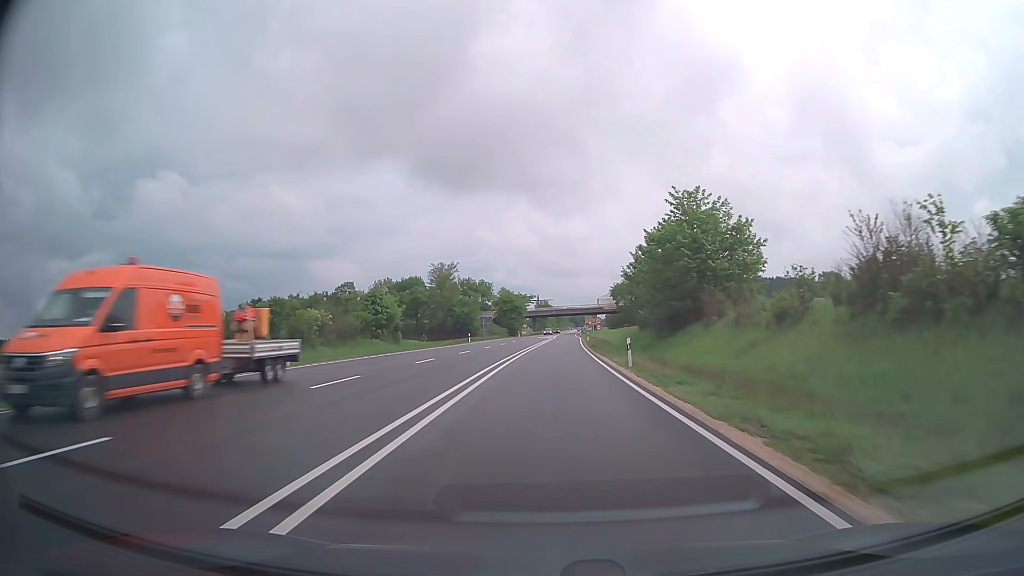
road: trunk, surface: asphalt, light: Day
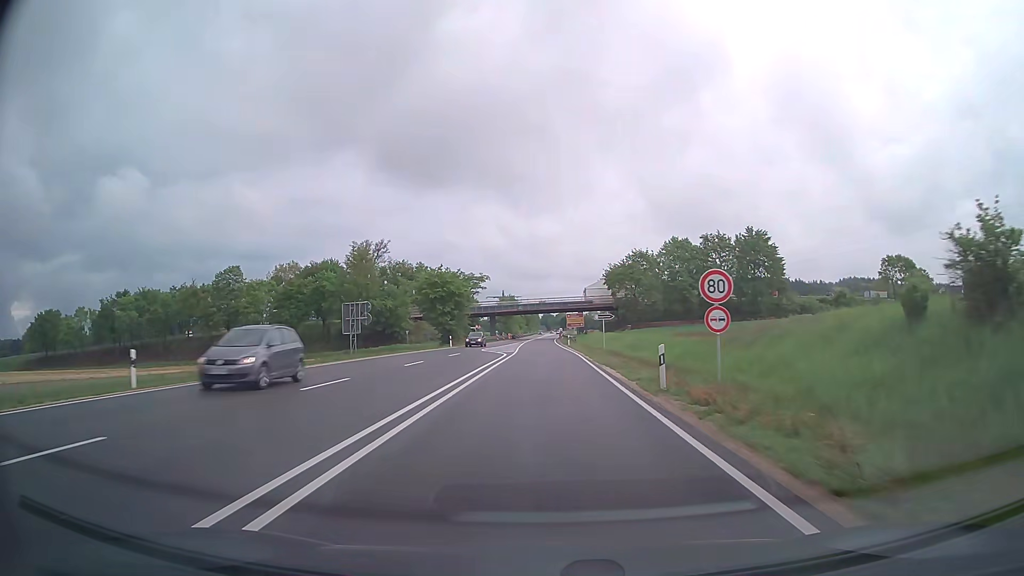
(+1.5, +59.4) m; +3°
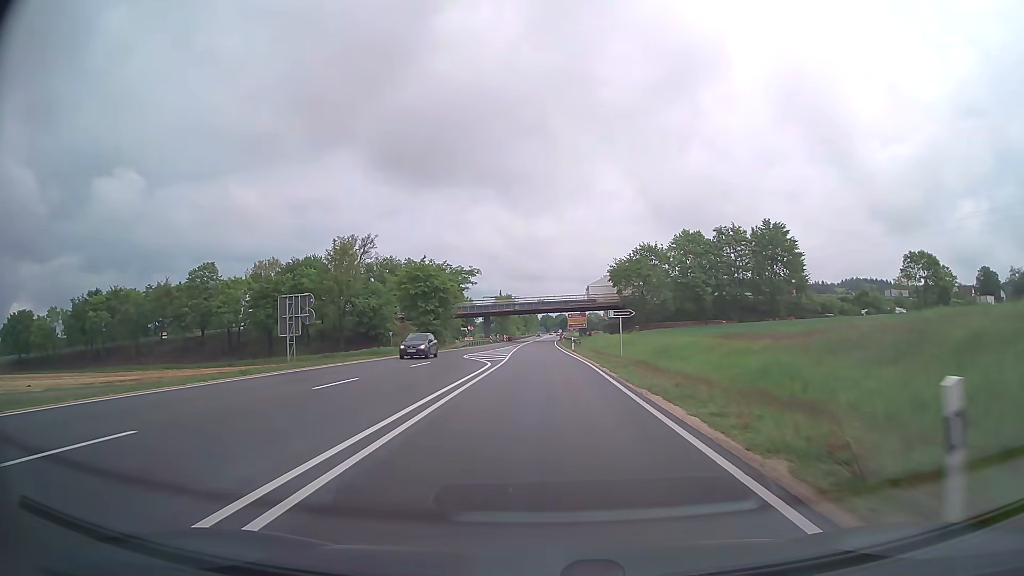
(0.0, +11.2) m; 0°
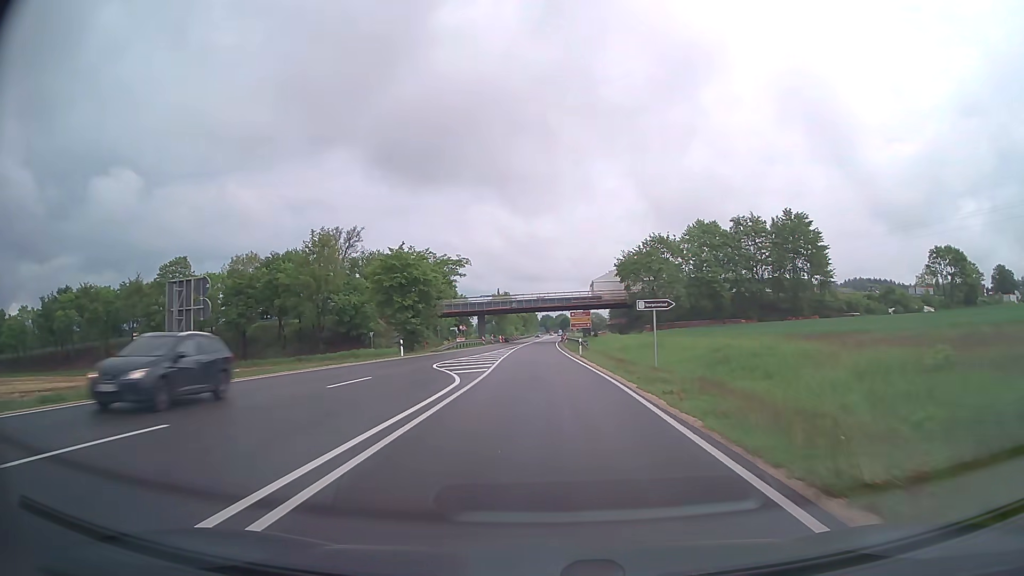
(0.0, +11.2) m; 0°
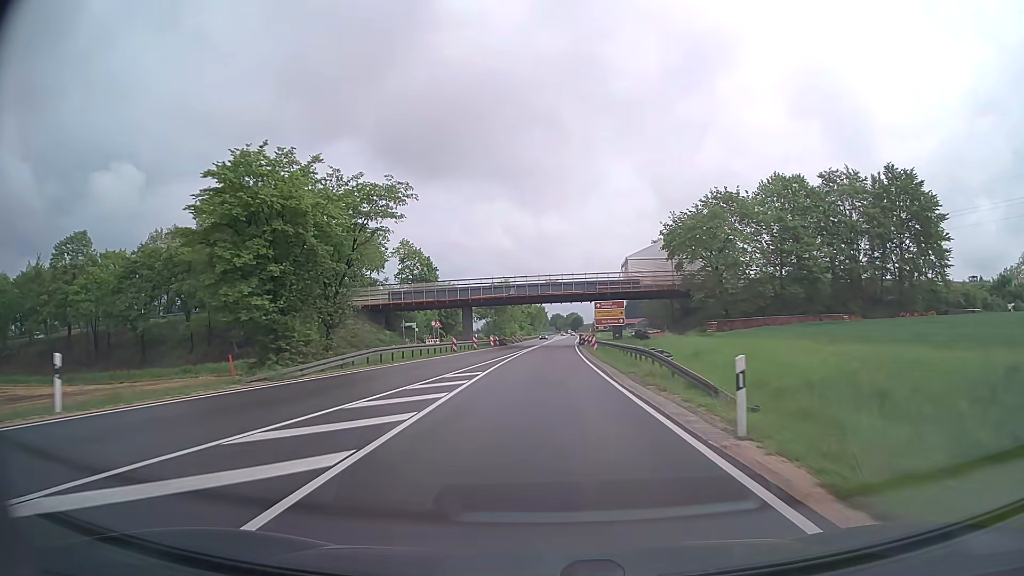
(-0.2, +33.5) m; -1°
